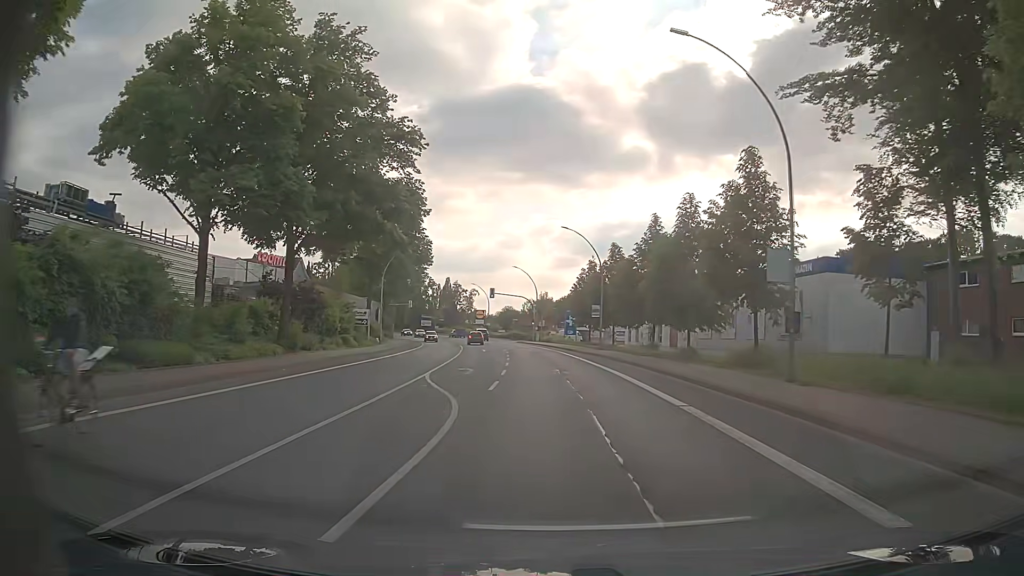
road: primary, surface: asphalt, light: Day
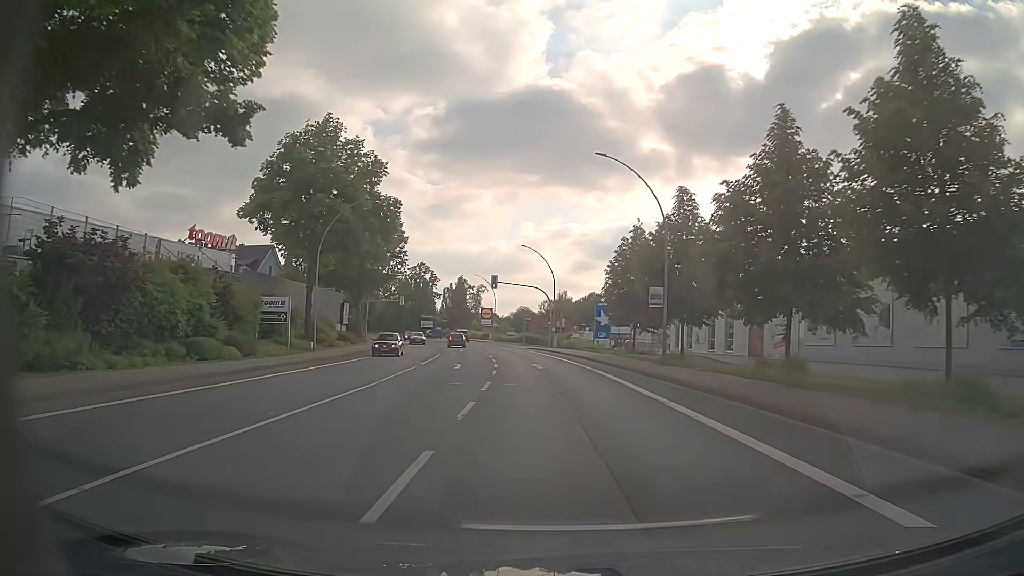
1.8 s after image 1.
(-0.1, +23.7) m; -1°
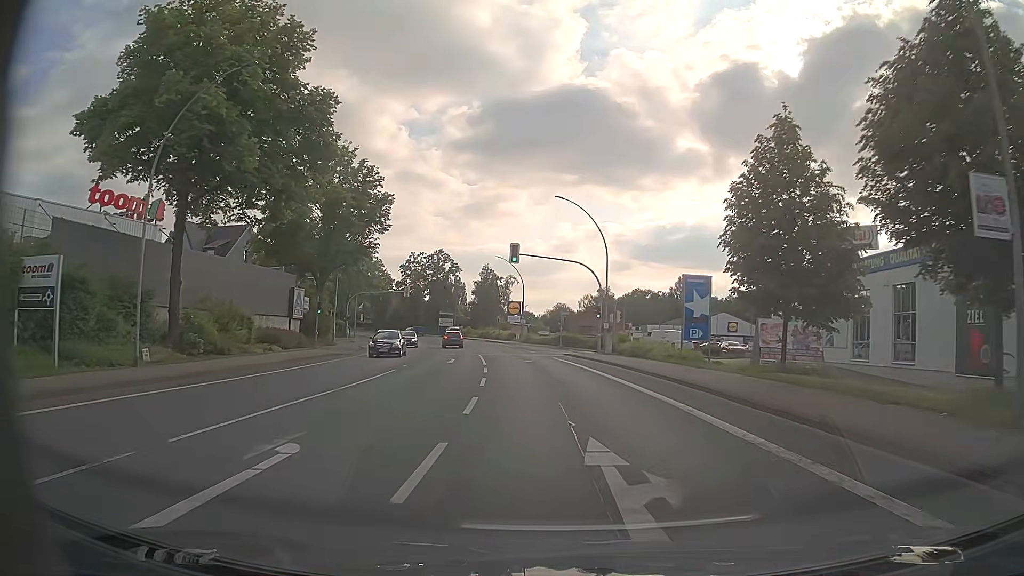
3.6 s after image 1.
(-0.8, +23.7) m; -4°
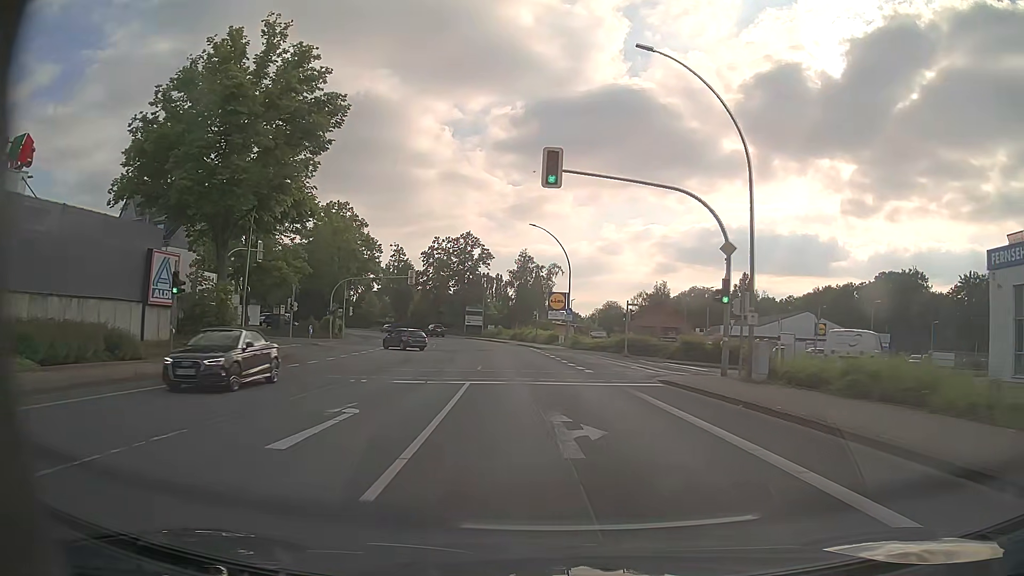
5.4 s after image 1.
(-0.9, +23.7) m; -4°
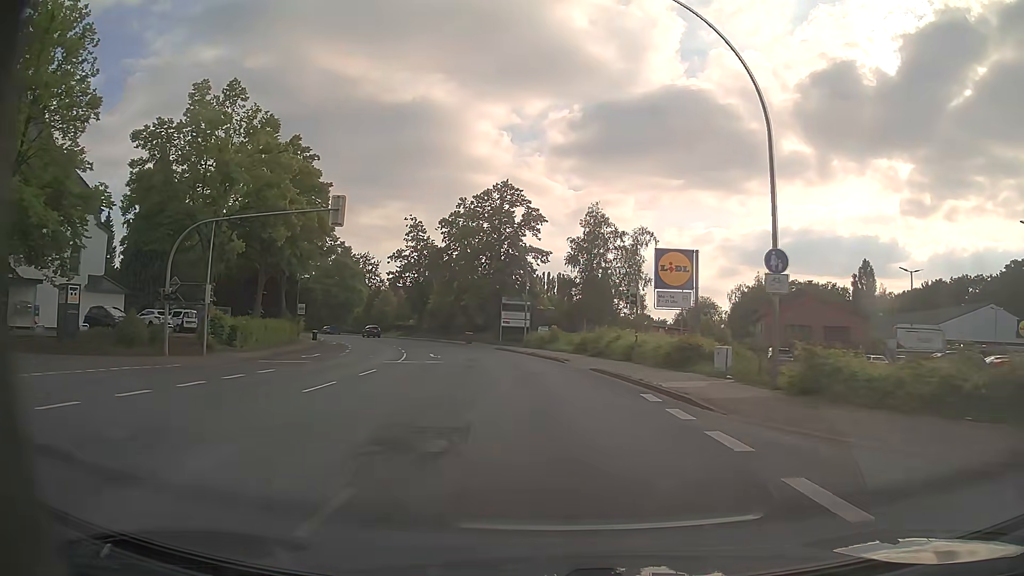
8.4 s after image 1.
(-1.8, +39.5) m; -5°
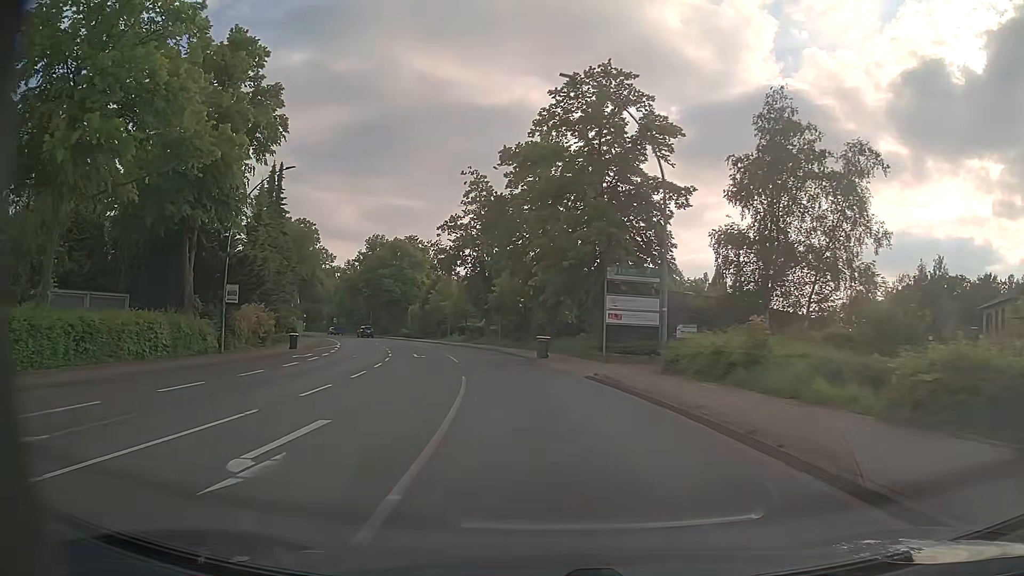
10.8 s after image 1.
(-1.9, +31.5) m; -9°
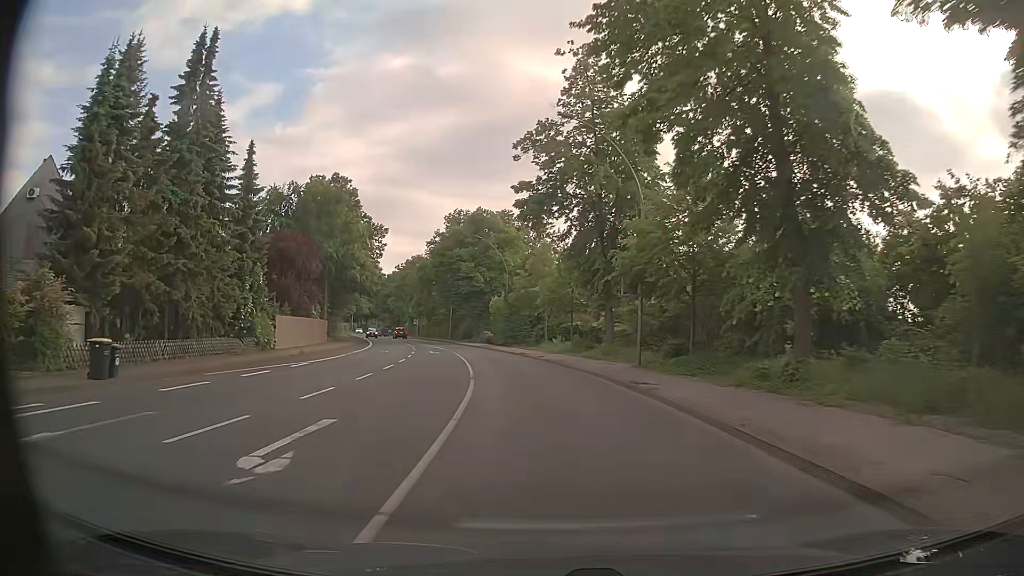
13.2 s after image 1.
(-2.7, +31.4) m; -9°
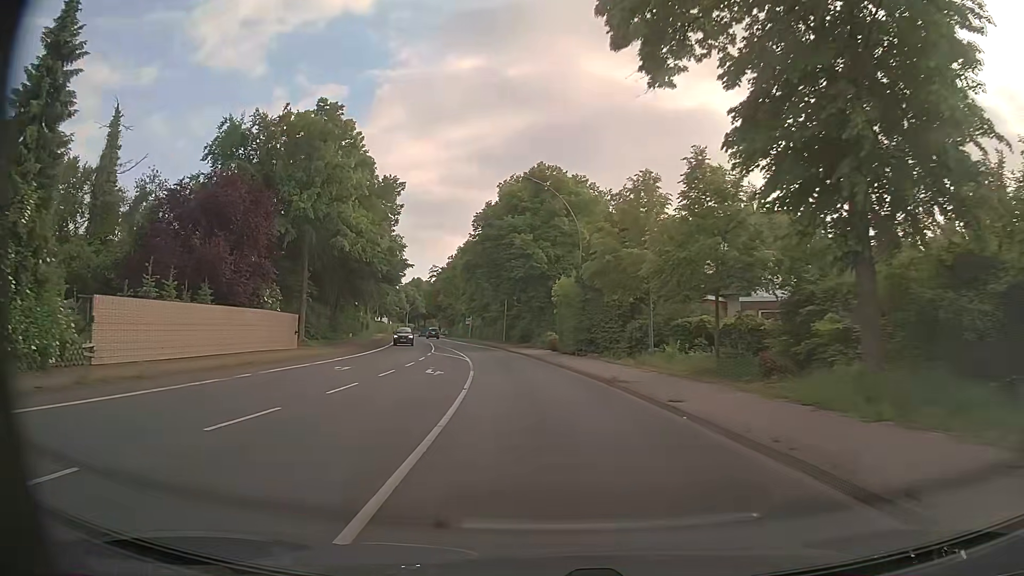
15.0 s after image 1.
(-1.6, +23.6) m; -7°
(0, +10) (-1, +20) (-2, +30) (-3, +40) (-5, +50) (-7, +59) (-9, +69) (-11, +79) (-14, +89) (-16, +98) m
